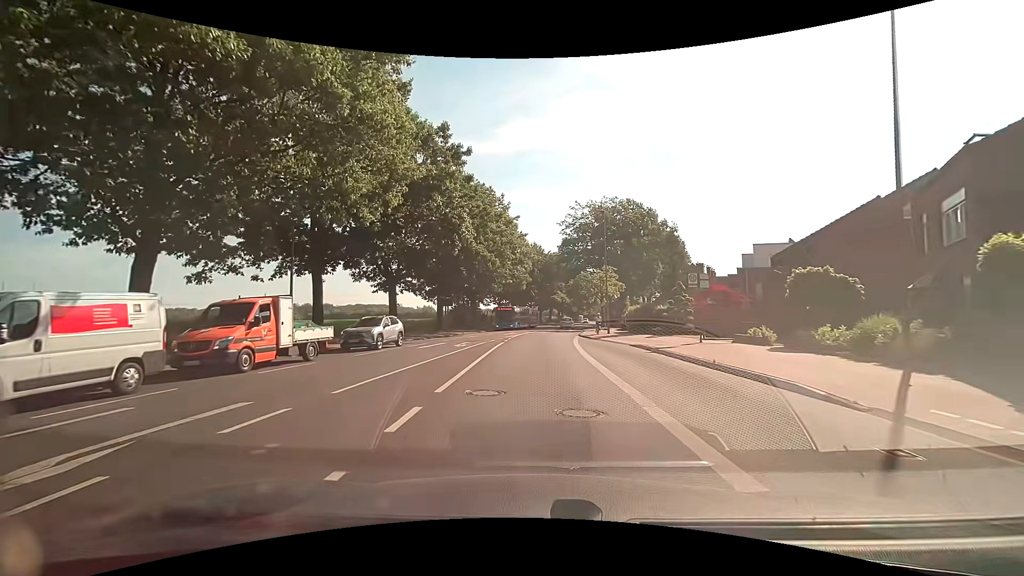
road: secondary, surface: asphalt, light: Day
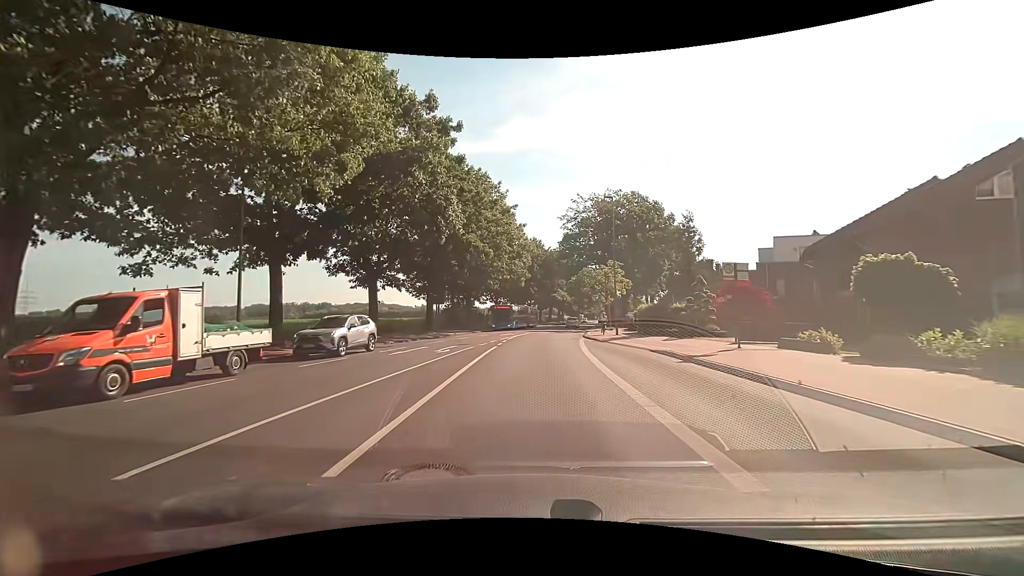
(0.0, +4.7) m; +1°
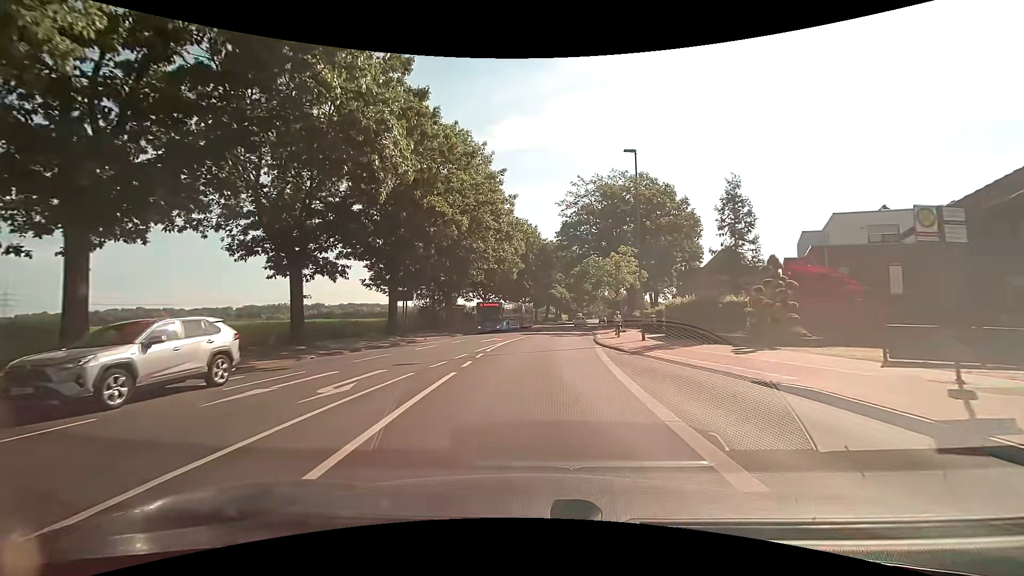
(0.0, +10.6) m; 0°
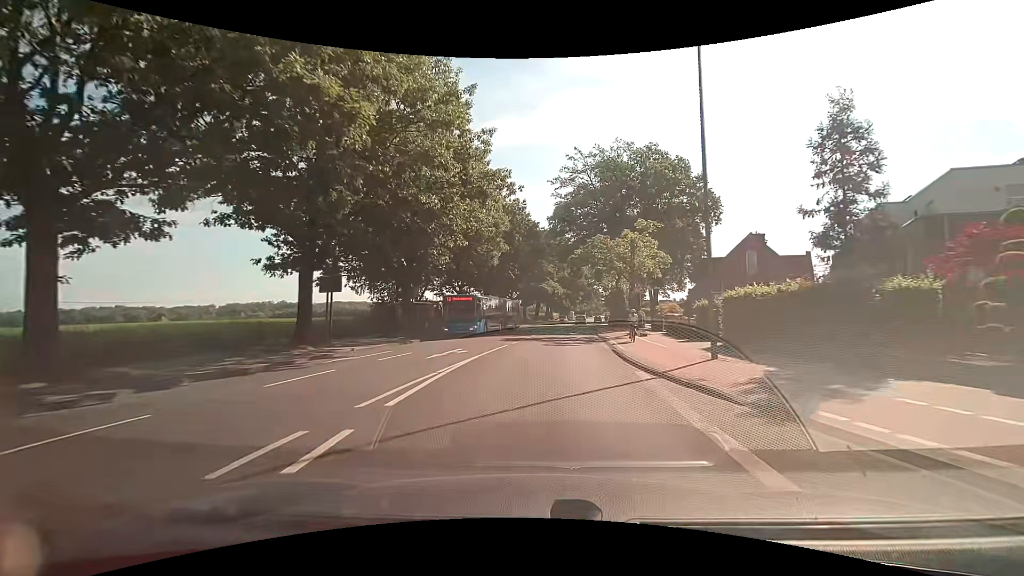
(+0.1, +12.1) m; +1°
(0, +10) (+1, +20) (+2, +30) (+3, +40) (+4, +50) (+5, +60) (+6, +70) (+8, +80) (+9, +89) (+10, +99) m
